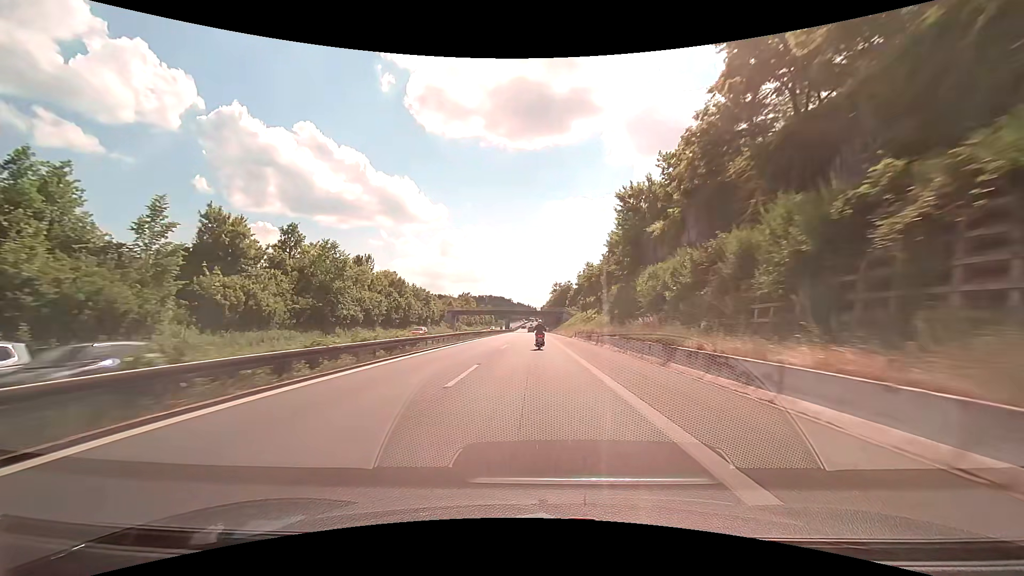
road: motorway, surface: asphalt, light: Day
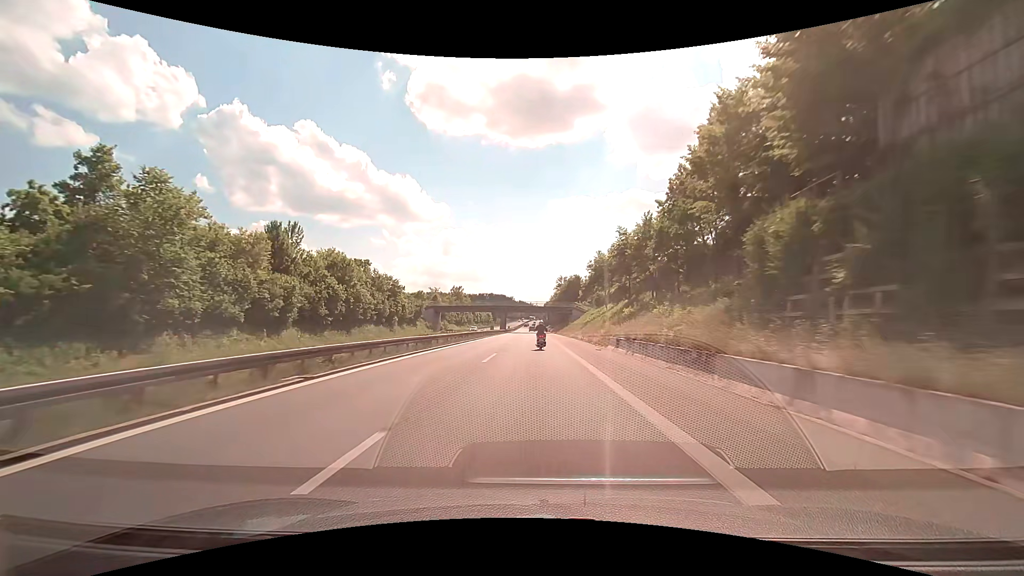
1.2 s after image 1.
(0.0, +28.6) m; 0°
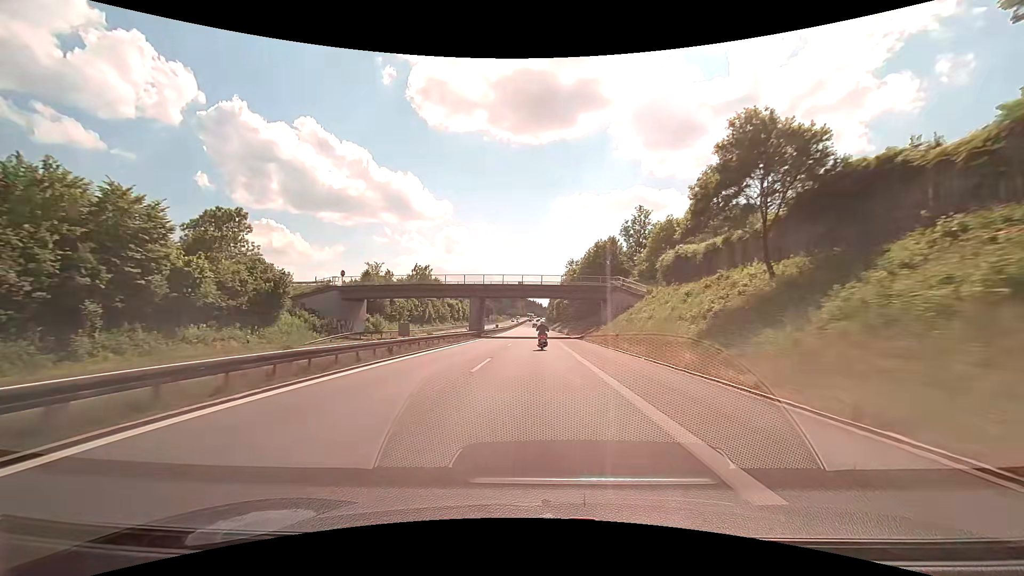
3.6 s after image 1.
(-0.4, +57.8) m; -1°
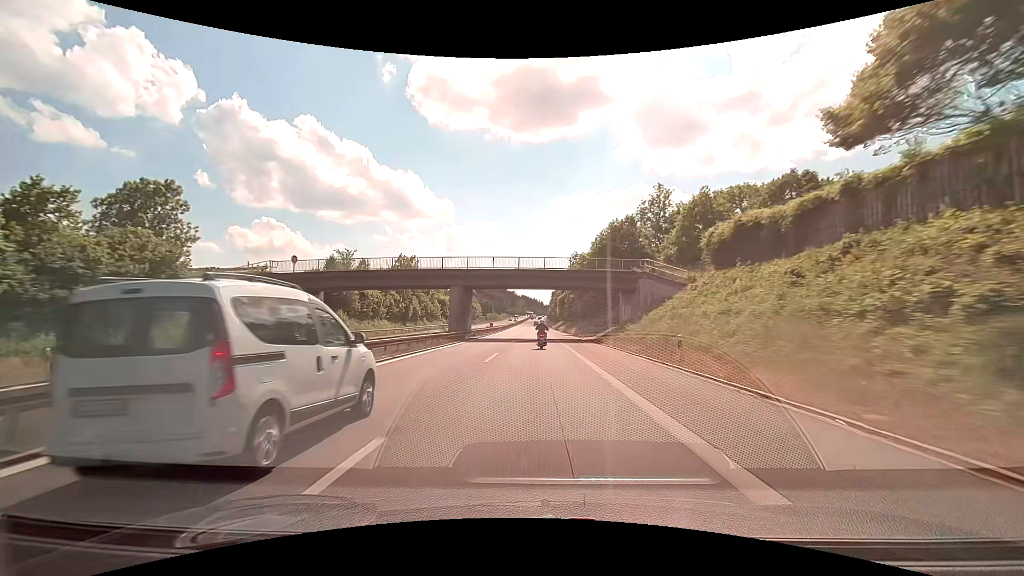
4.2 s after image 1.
(0.0, +14.5) m; 0°
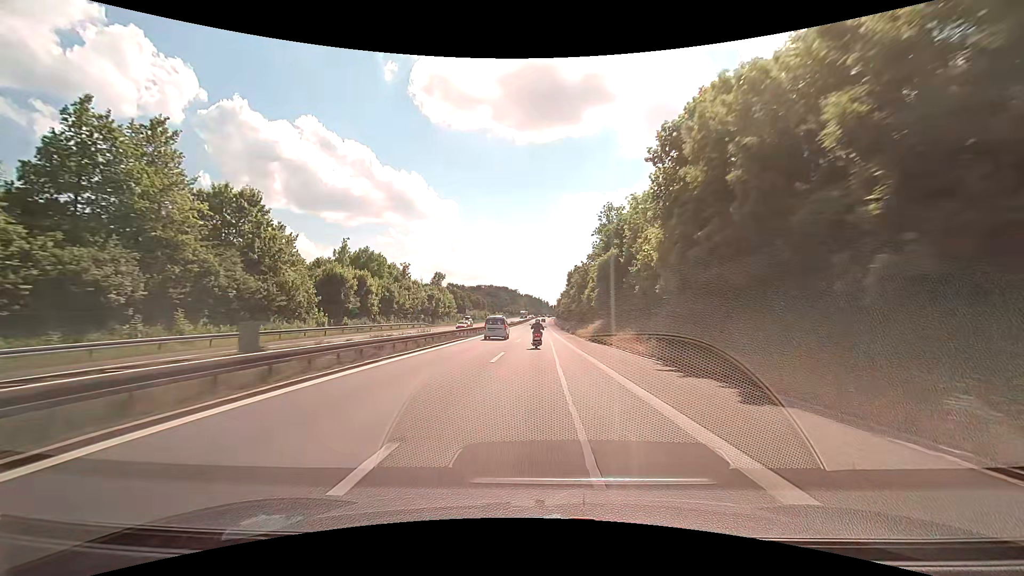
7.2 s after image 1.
(+0.1, +72.6) m; 0°
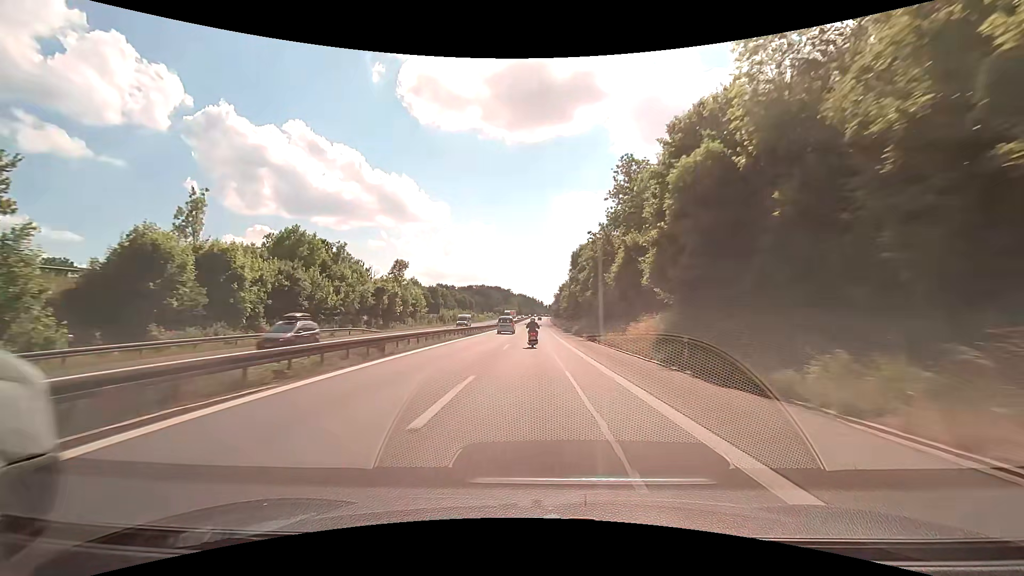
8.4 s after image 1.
(0.0, +28.9) m; 0°
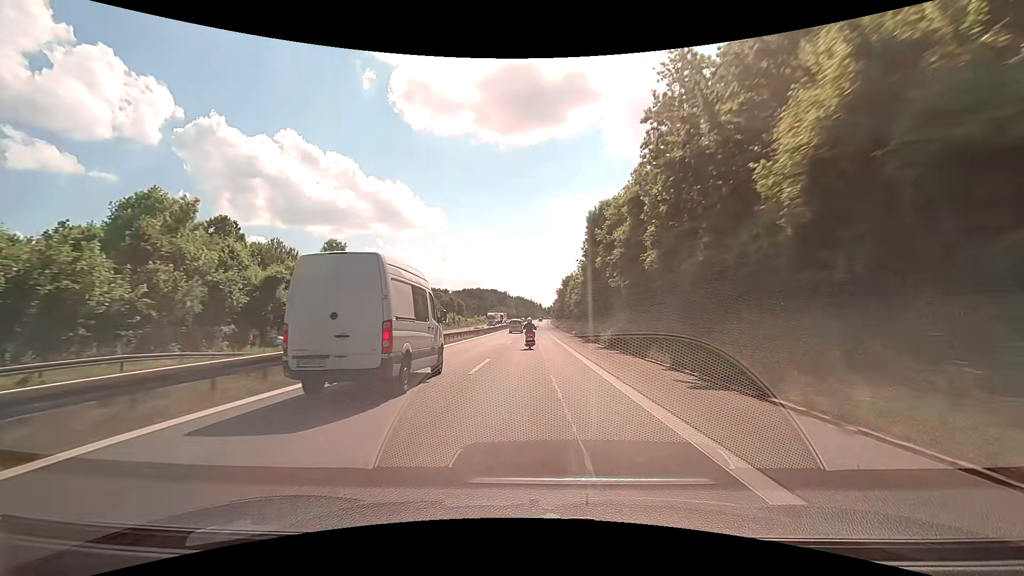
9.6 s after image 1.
(0.0, +28.8) m; 0°
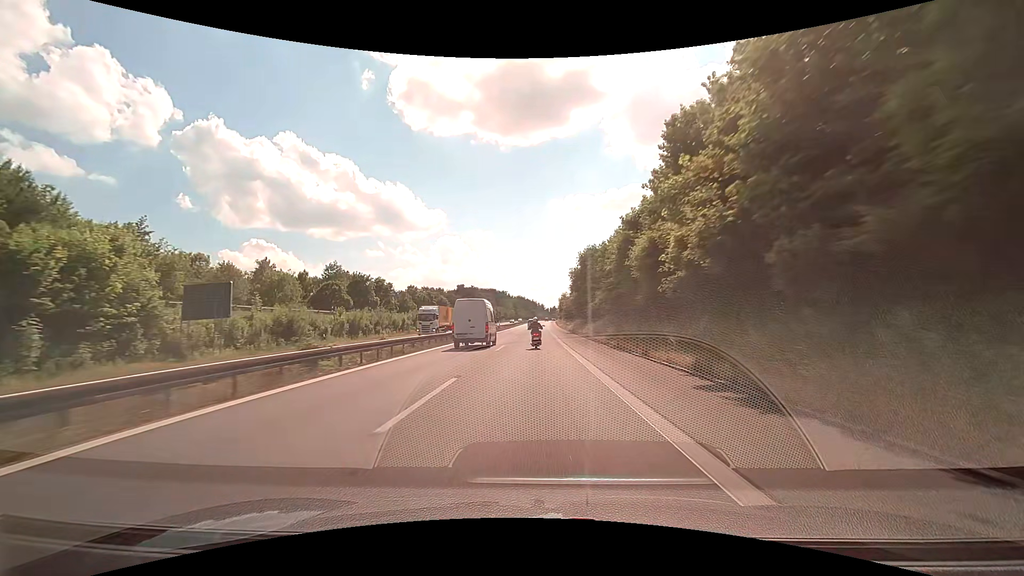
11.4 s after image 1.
(0.0, +42.9) m; 0°
(0, +10) (0, +20) (0, +30) (0, +40) (0, +50) (0, +60) (0, +70) (0, +80) (0, +90) (+1, +100) m
